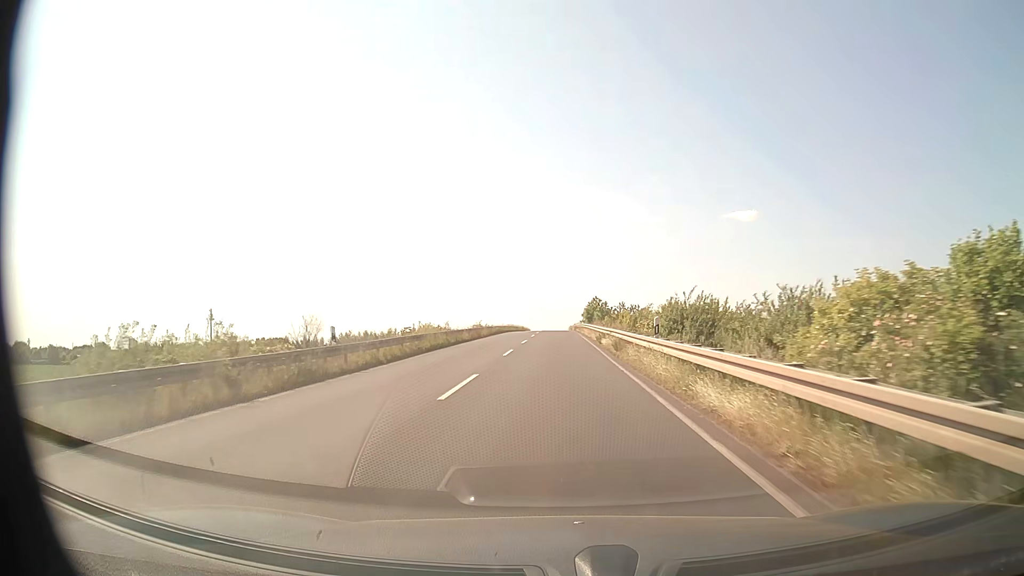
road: tertiary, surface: asphalt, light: Day
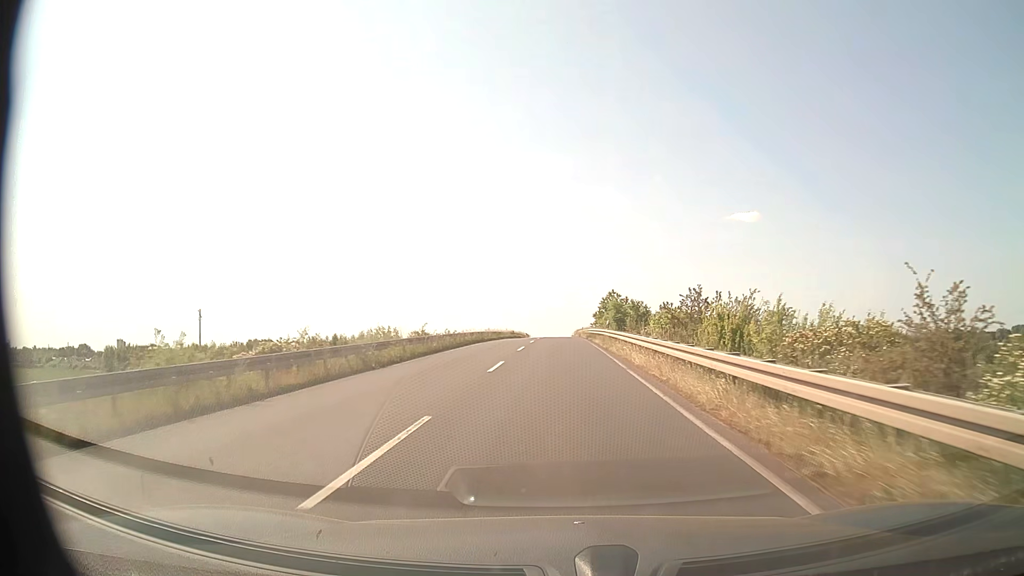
(-0.1, +30.5) m; 0°
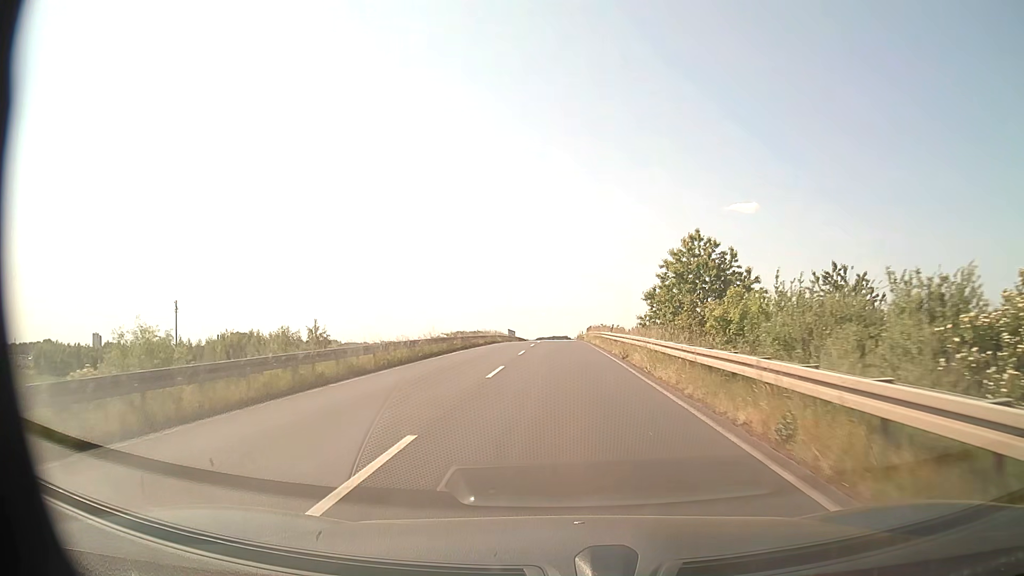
(0.0, +49.6) m; 0°
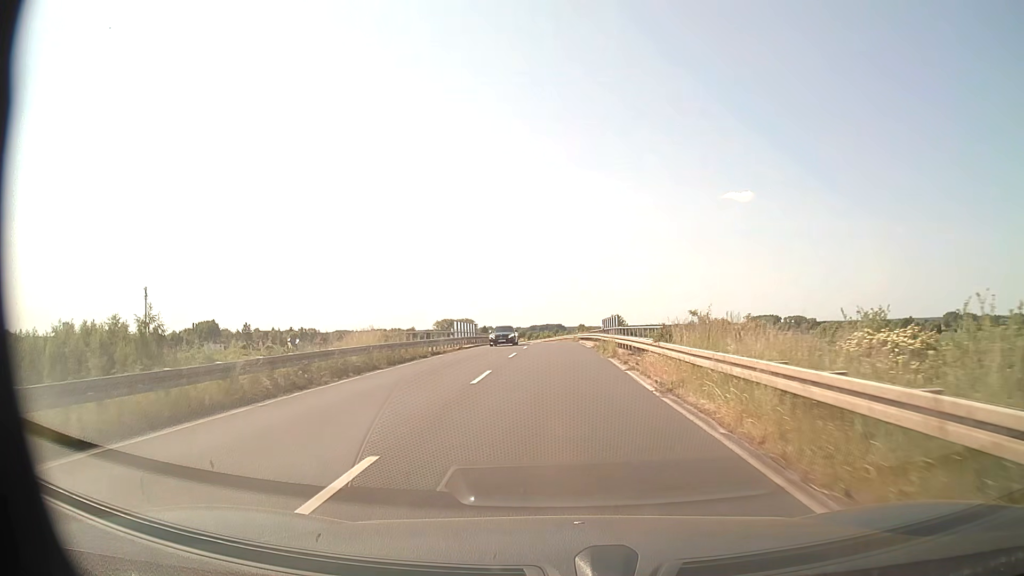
(+0.2, +49.4) m; 0°
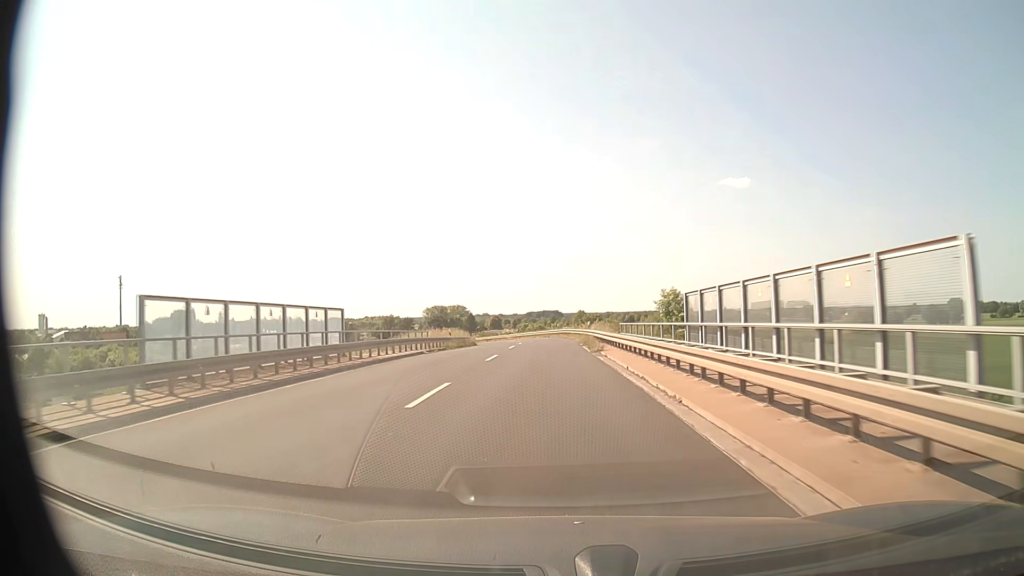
(+0.2, +40.6) m; 0°
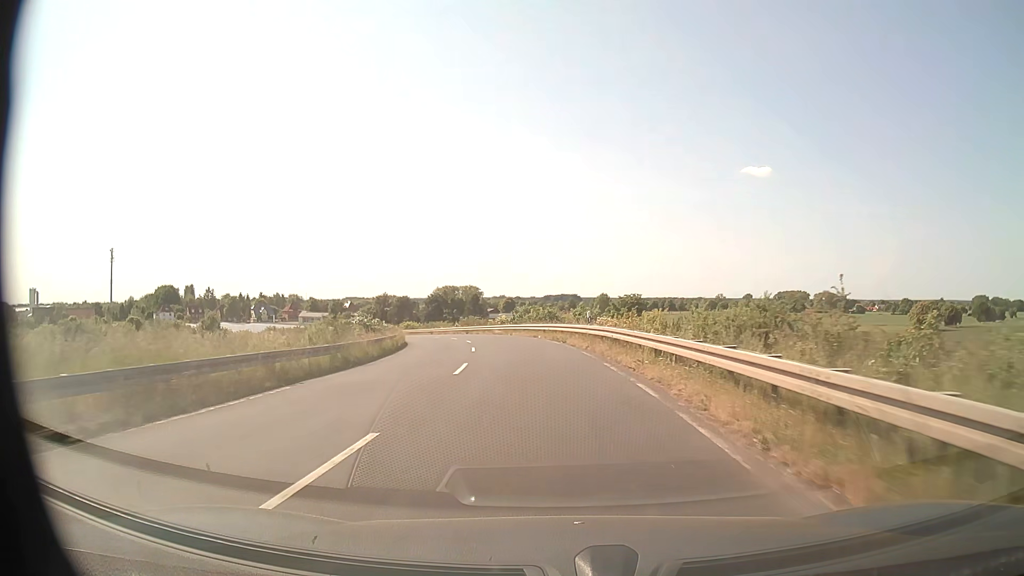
(-0.5, +42.4) m; -2°
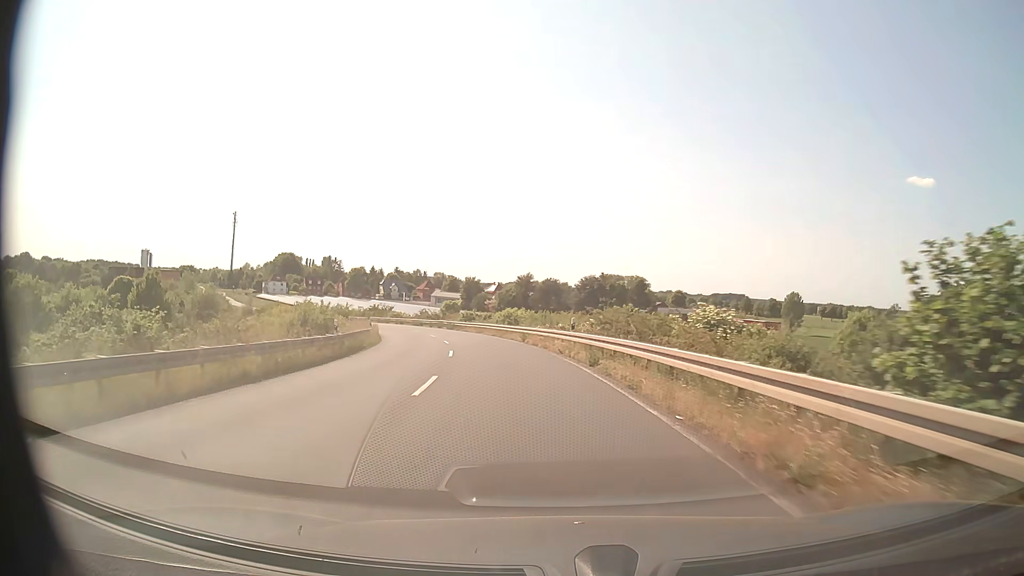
(-5.6, +52.4) m; -14°
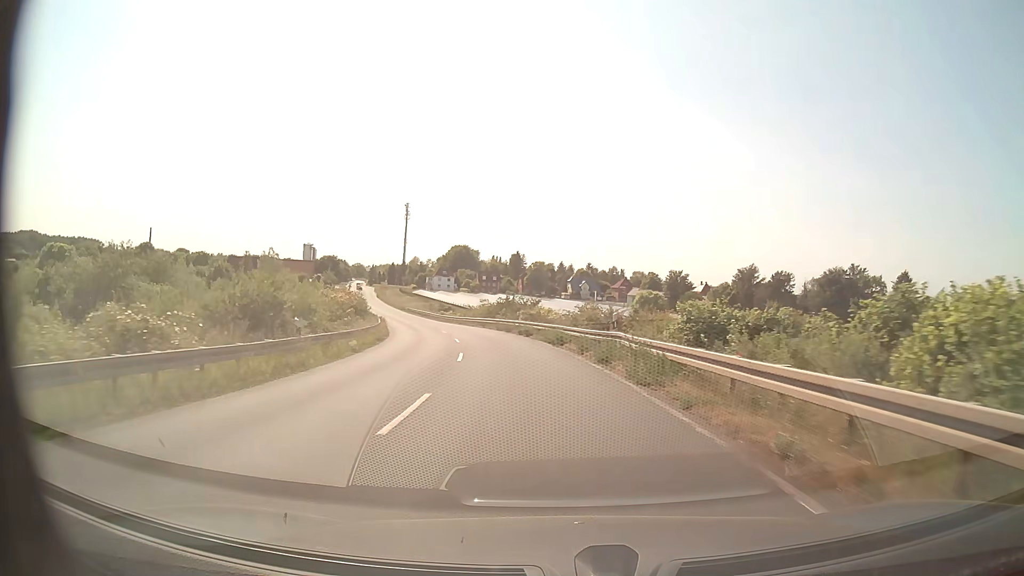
(-7.7, +51.8) m; -17°
(0, +10) (-1, +20) (-3, +30) (-5, +40) (-7, +49) (-10, +59) (-13, +69) (-16, +78) (-19, +88) (-22, +97) m
